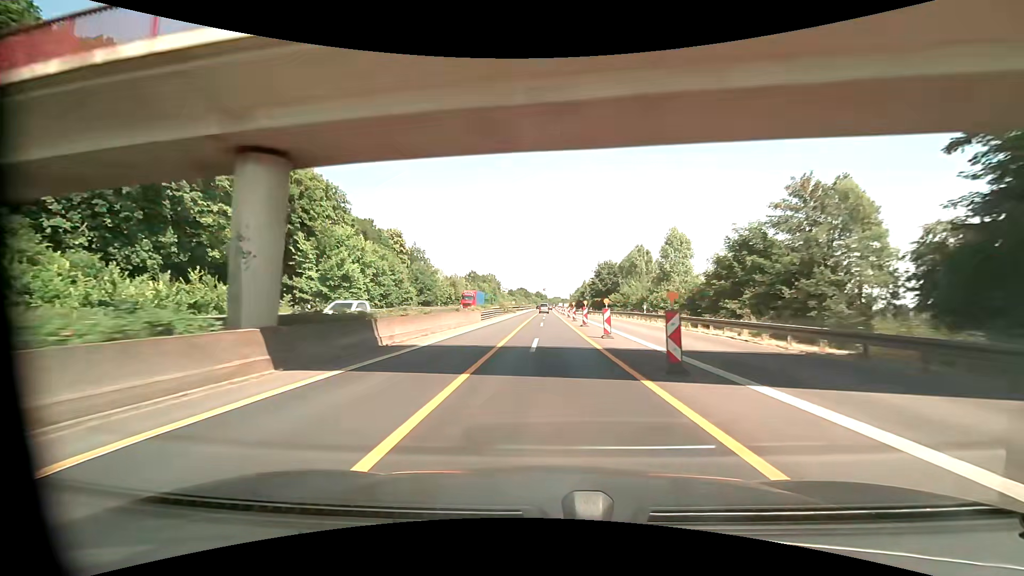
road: motorway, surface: asphalt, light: Day
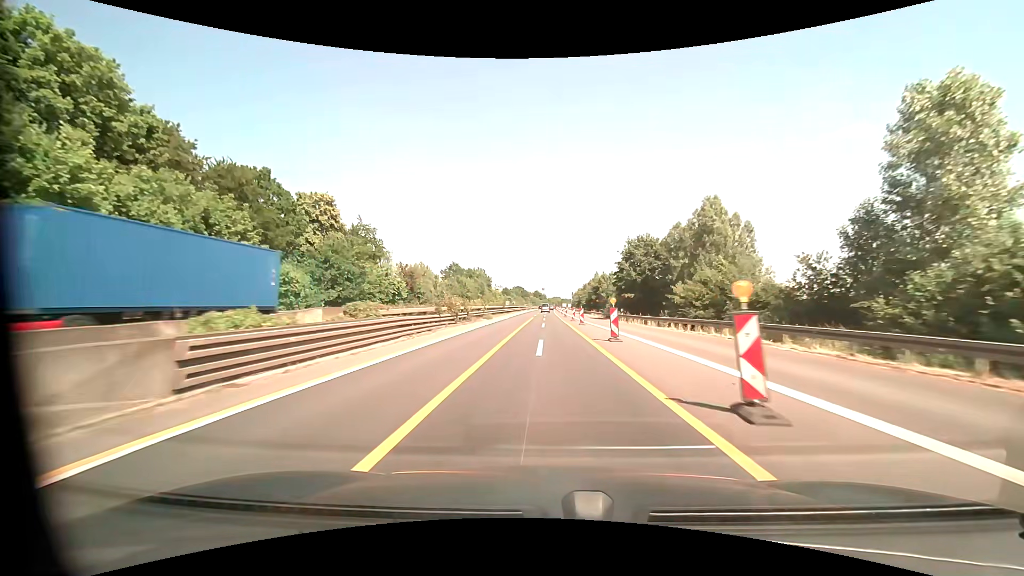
(0.0, +37.4) m; 0°
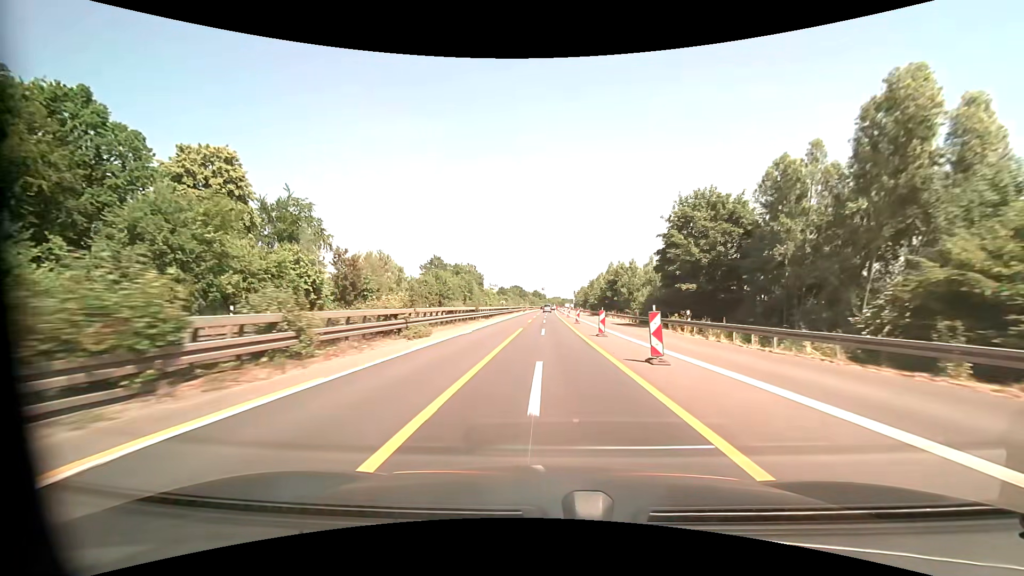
(0.0, +25.1) m; 0°
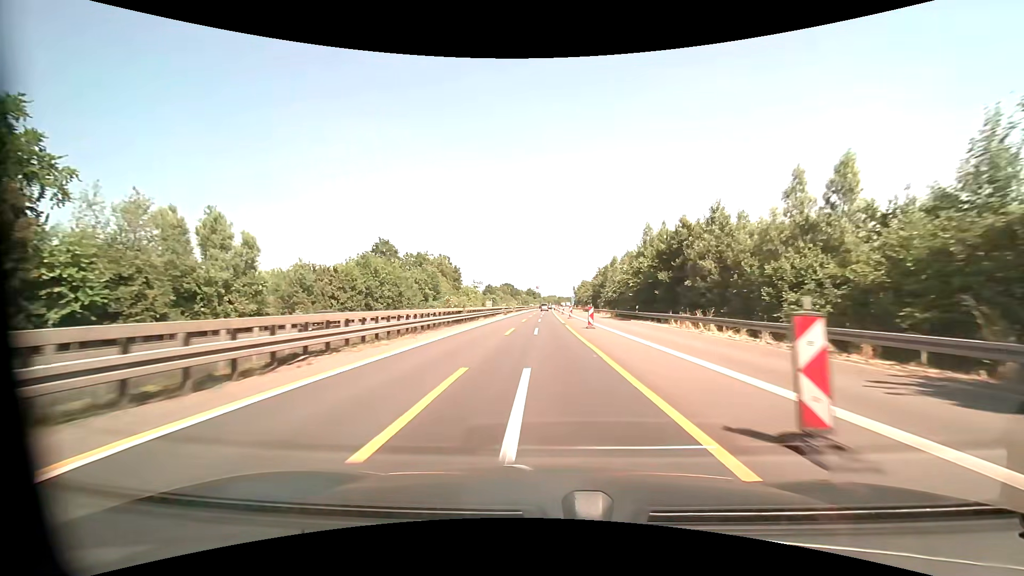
(+0.1, +37.9) m; 0°
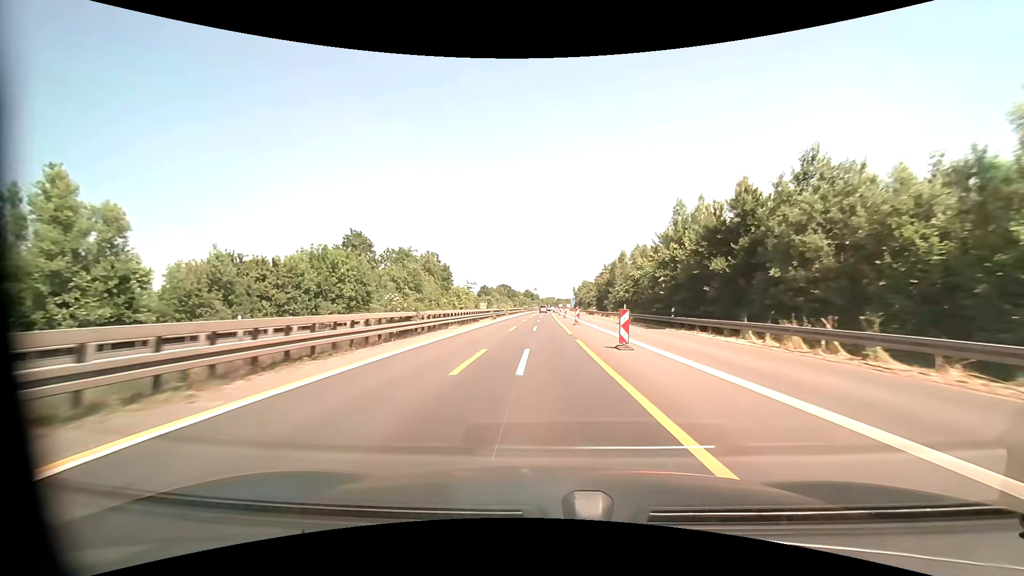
(0.0, +12.7) m; 0°
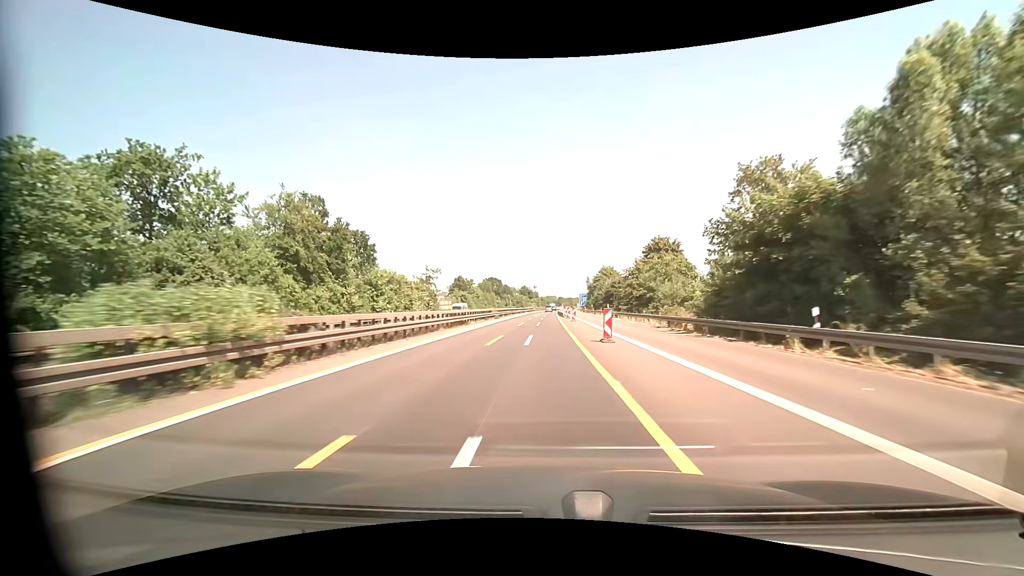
(0.0, +64.8) m; 0°
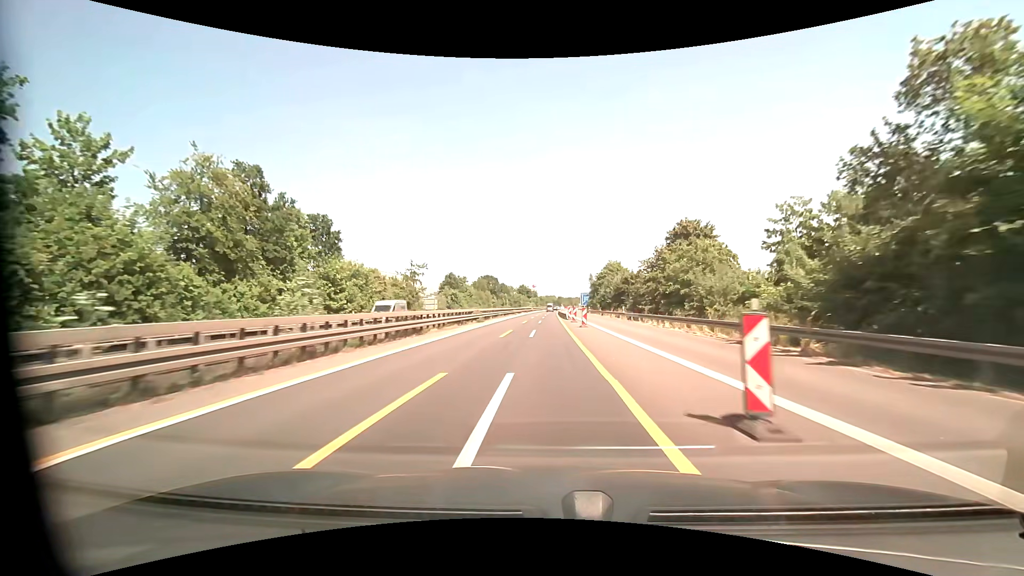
(0.0, +13.3) m; 0°
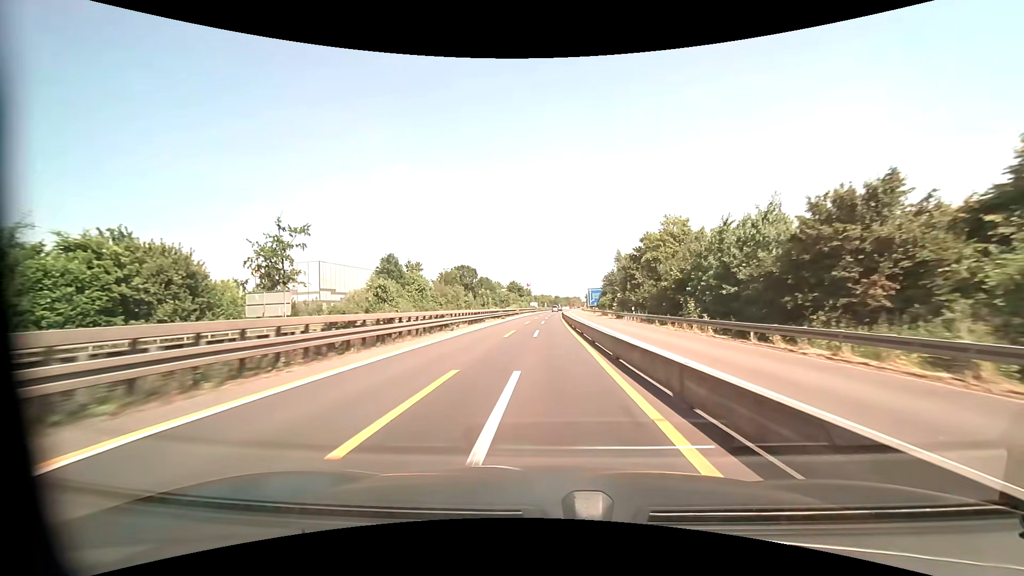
(+0.2, +53.8) m; 0°
(0, +10) (0, +20) (0, +30) (0, +40) (0, +50) (0, +60) (0, +70) (+1, +80) (+1, +90) (+1, +100) m
